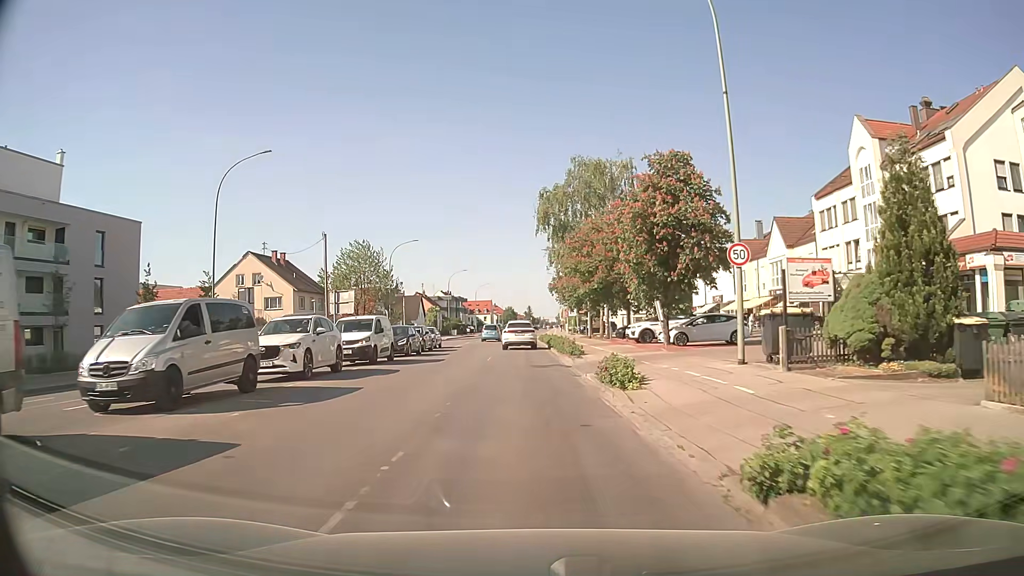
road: secondary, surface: asphalt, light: Day
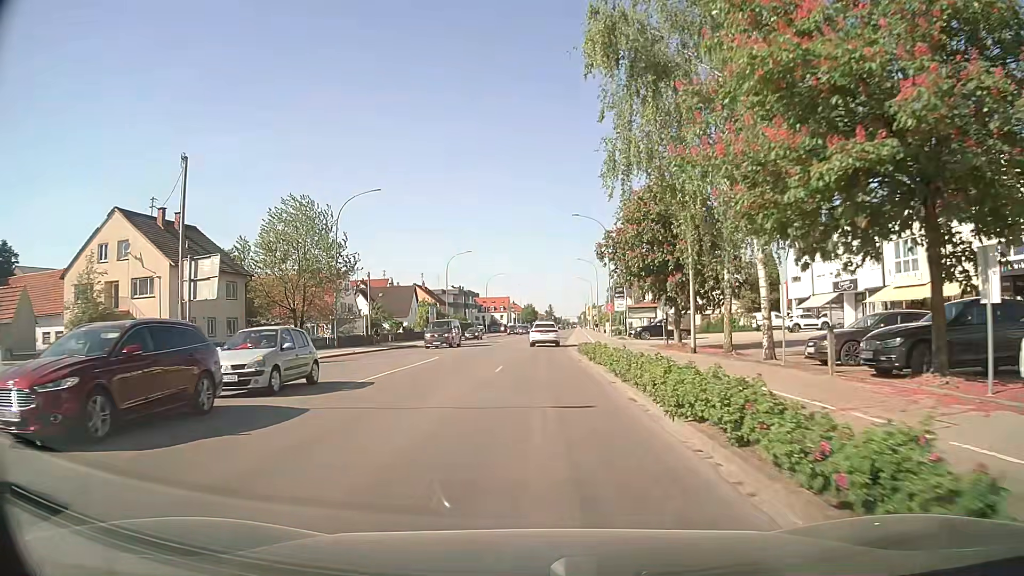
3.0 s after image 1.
(-0.9, +30.1) m; -3°
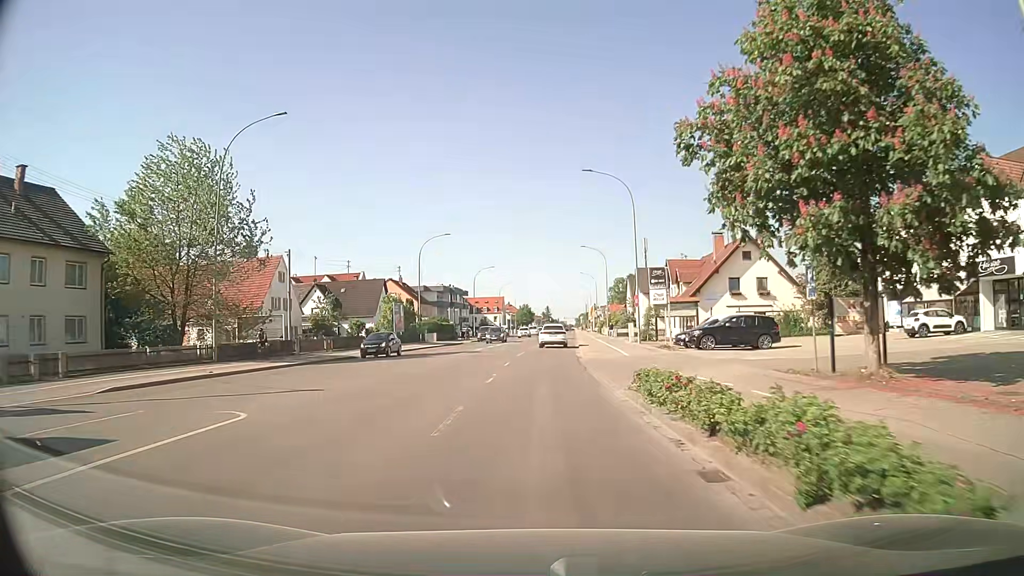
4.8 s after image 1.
(+0.1, +20.0) m; 0°
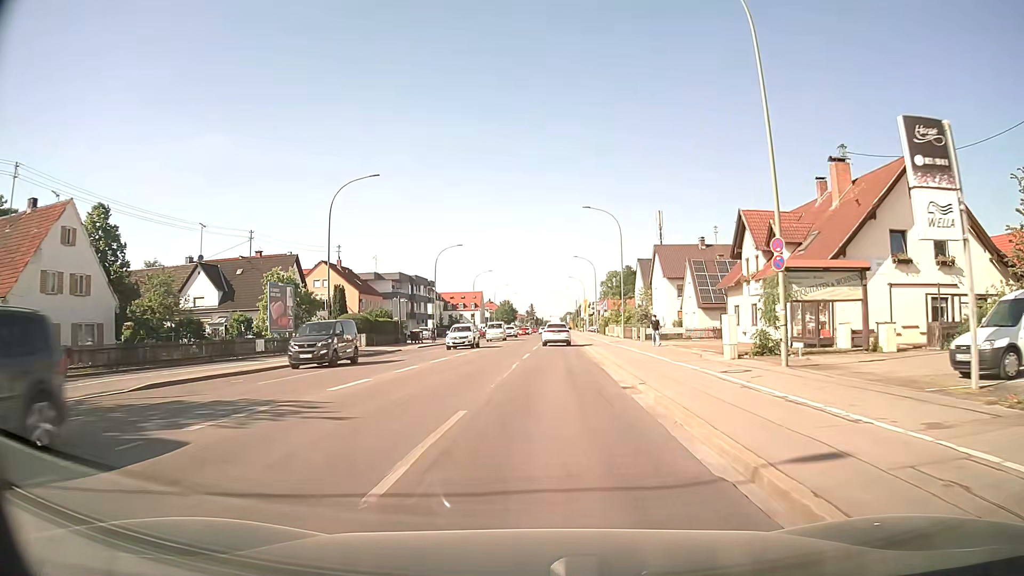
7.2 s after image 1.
(+0.3, +29.1) m; +1°
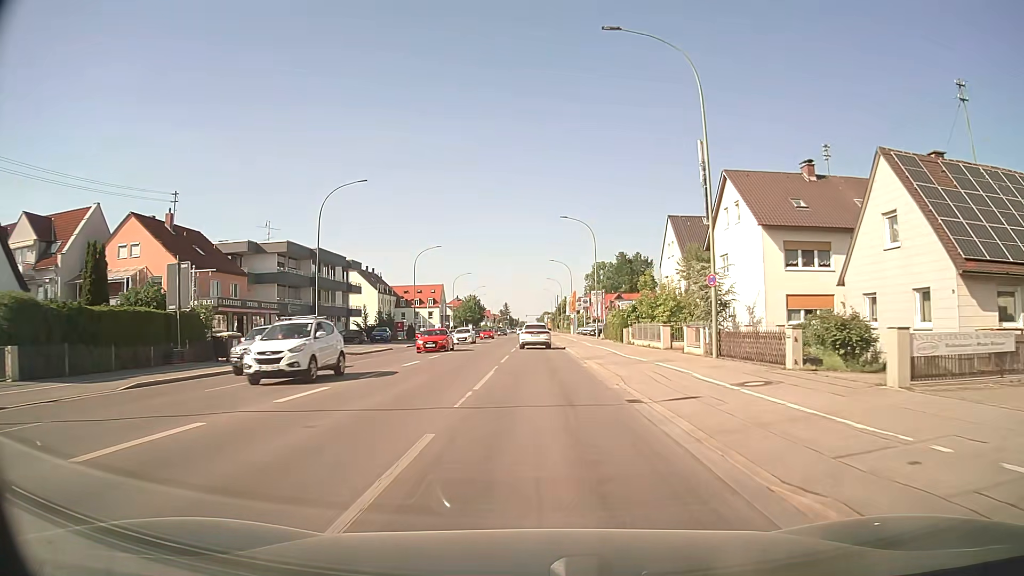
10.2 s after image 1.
(+1.1, +38.4) m; +2°
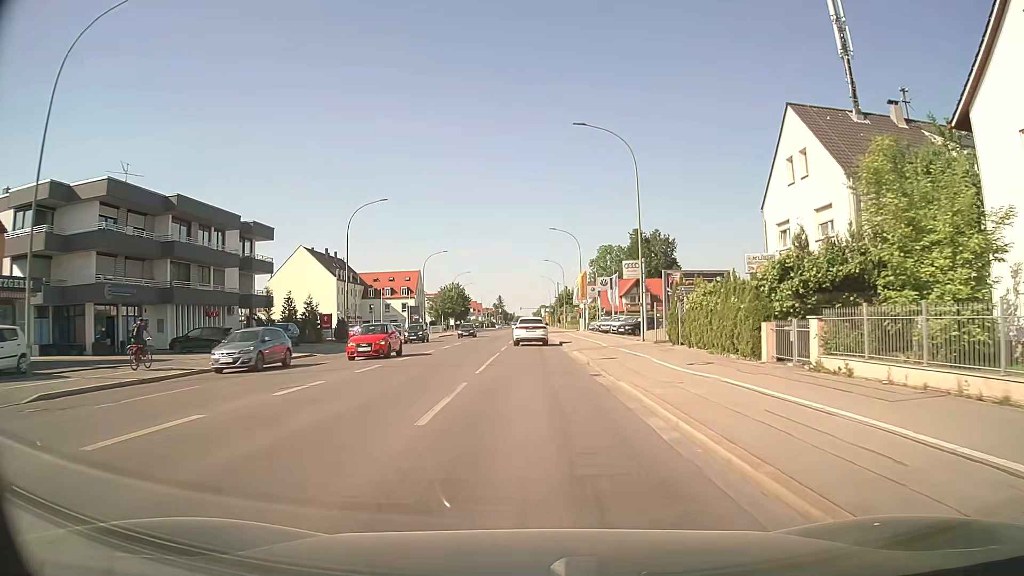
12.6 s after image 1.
(+0.2, +29.5) m; +1°
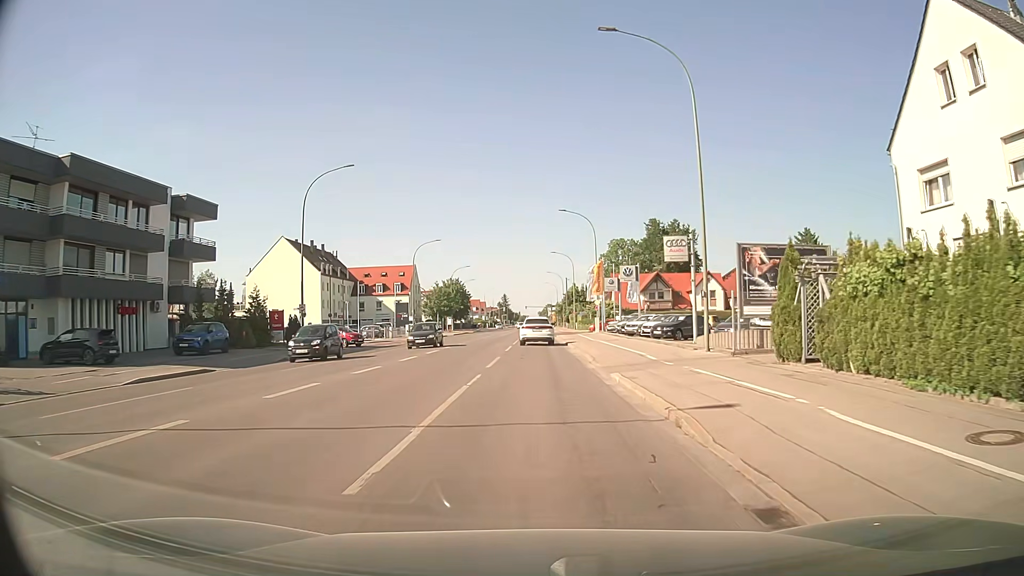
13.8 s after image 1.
(-0.1, +12.5) m; -1°
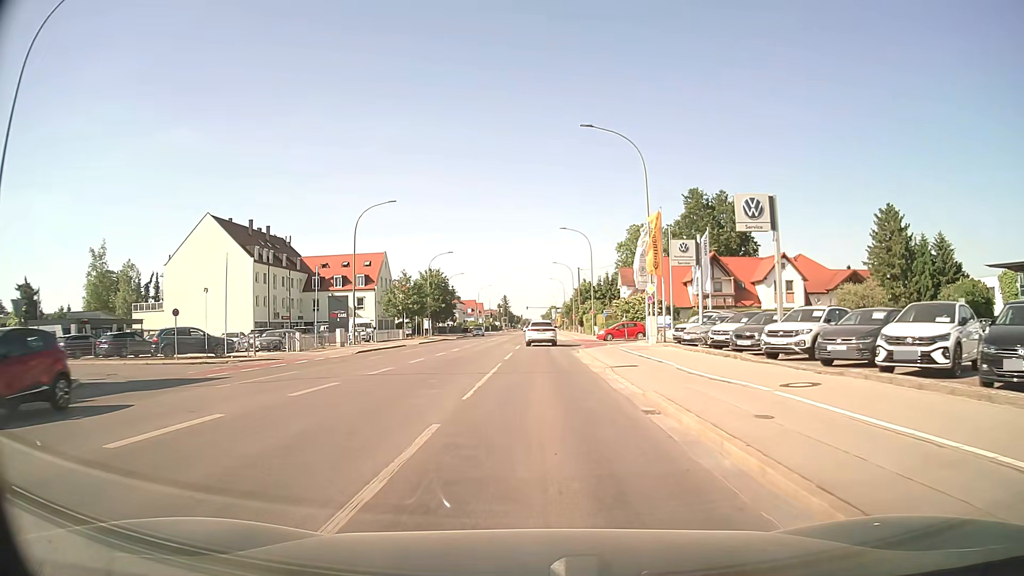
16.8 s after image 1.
(+0.1, +29.2) m; 0°
(0, +10) (0, +20) (0, +30) (0, +40) (0, +50) (0, +60) (+1, +70) (+1, +80) (+1, +90) (+1, +100) m
